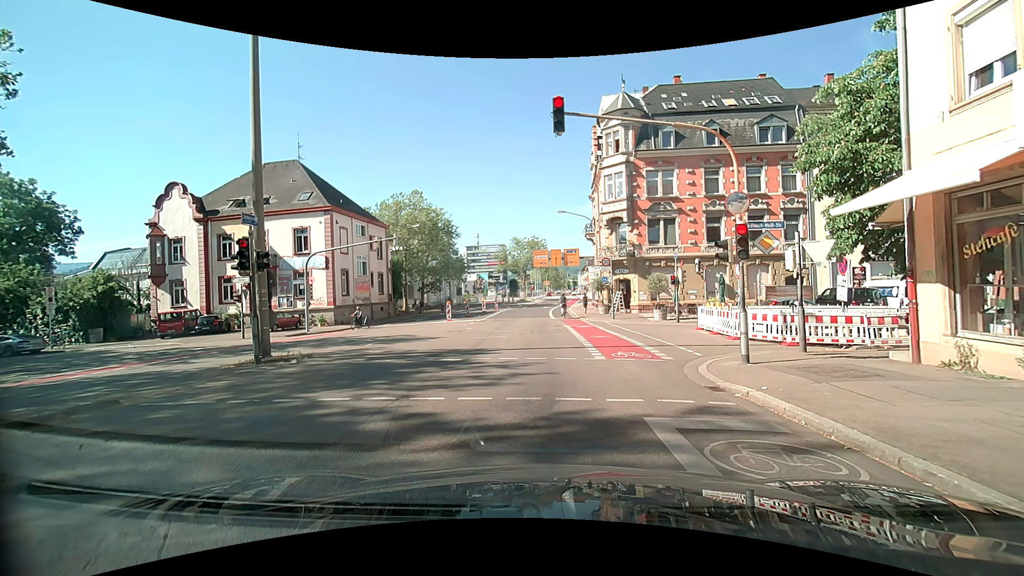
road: secondary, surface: asphalt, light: Day
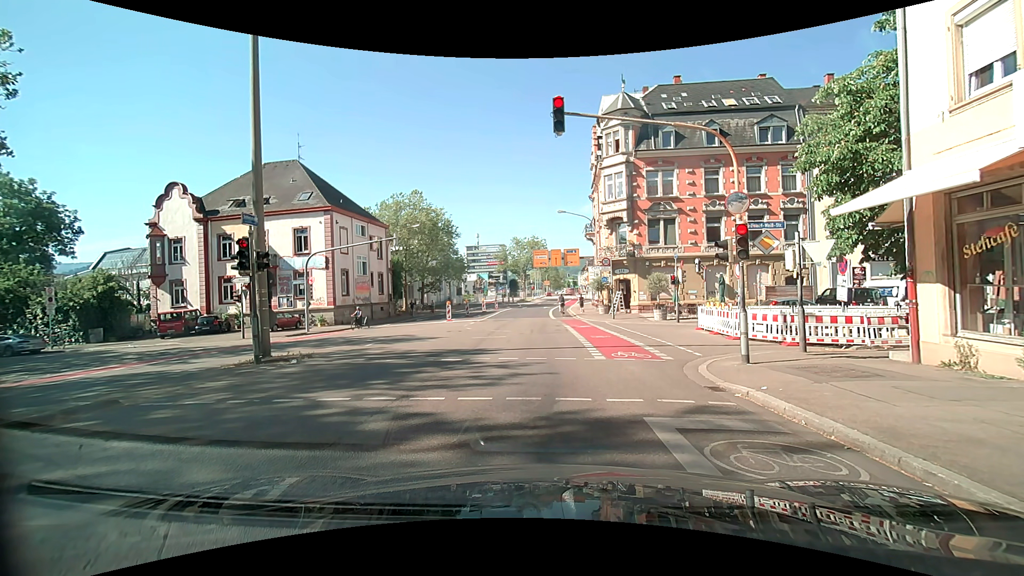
(0.0, 0.0) m; 0°
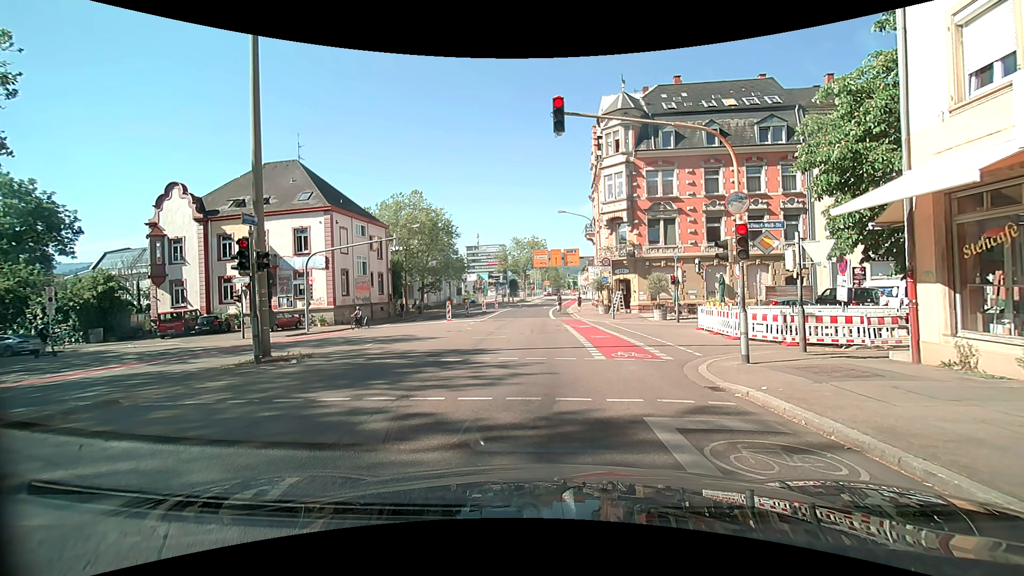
(0.0, 0.0) m; 0°
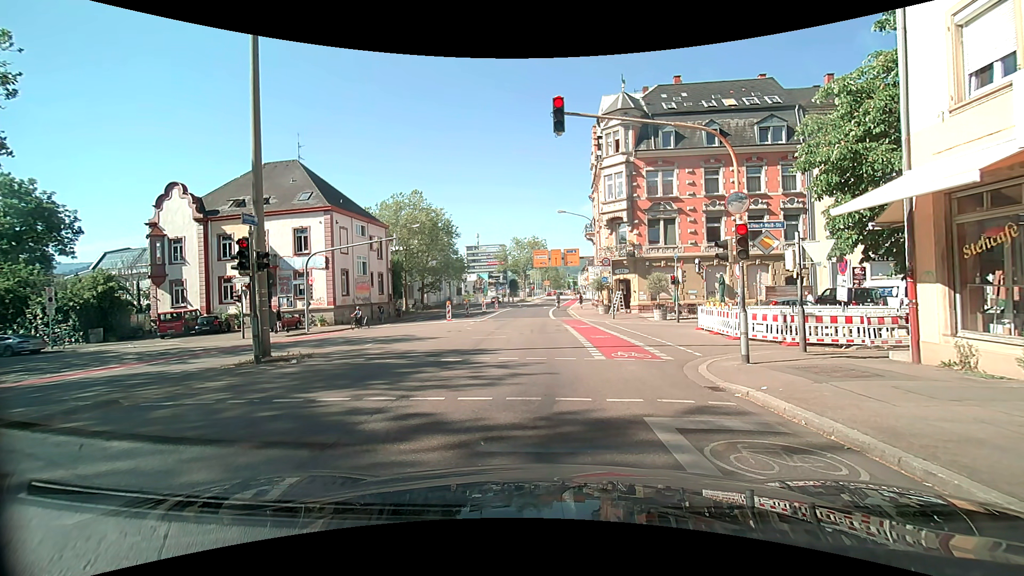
(0.0, 0.0) m; 0°
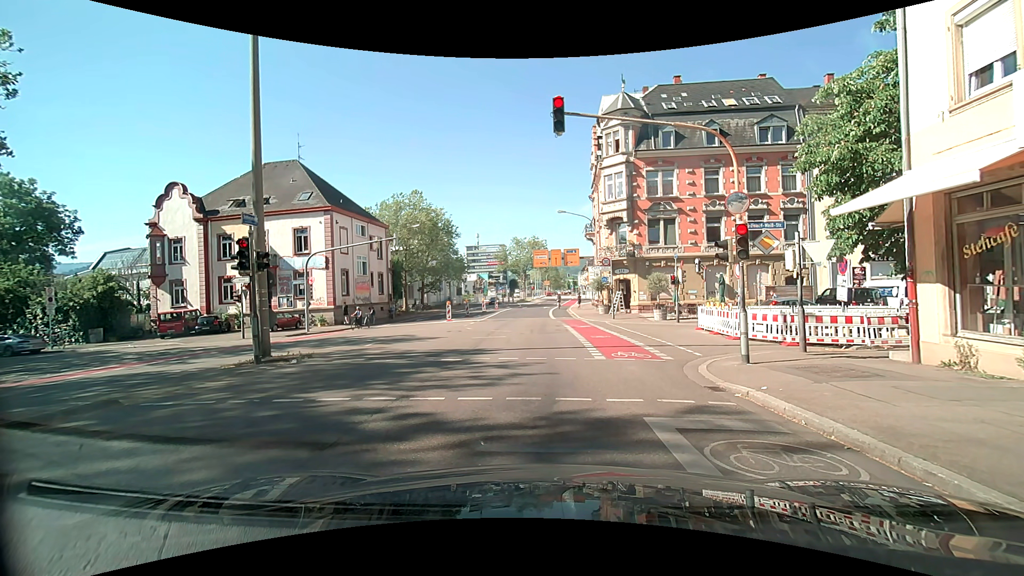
(0.0, 0.0) m; 0°
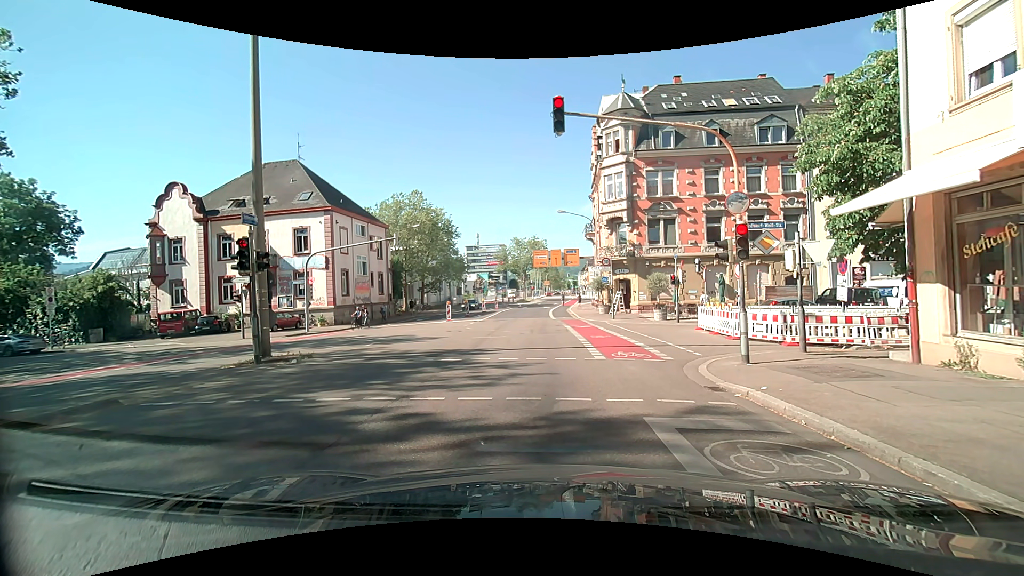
(0.0, 0.0) m; 0°
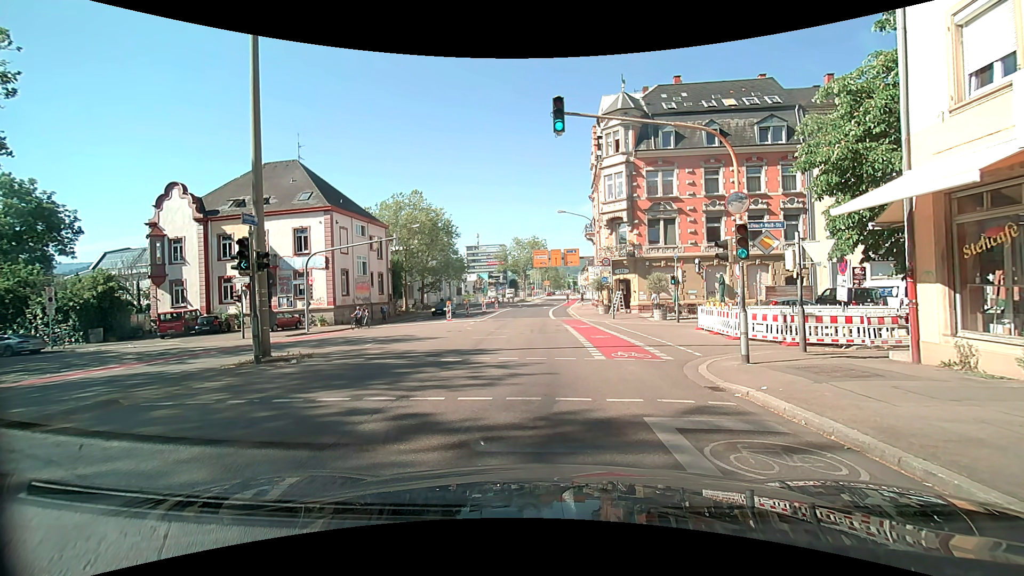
(0.0, 0.0) m; 0°
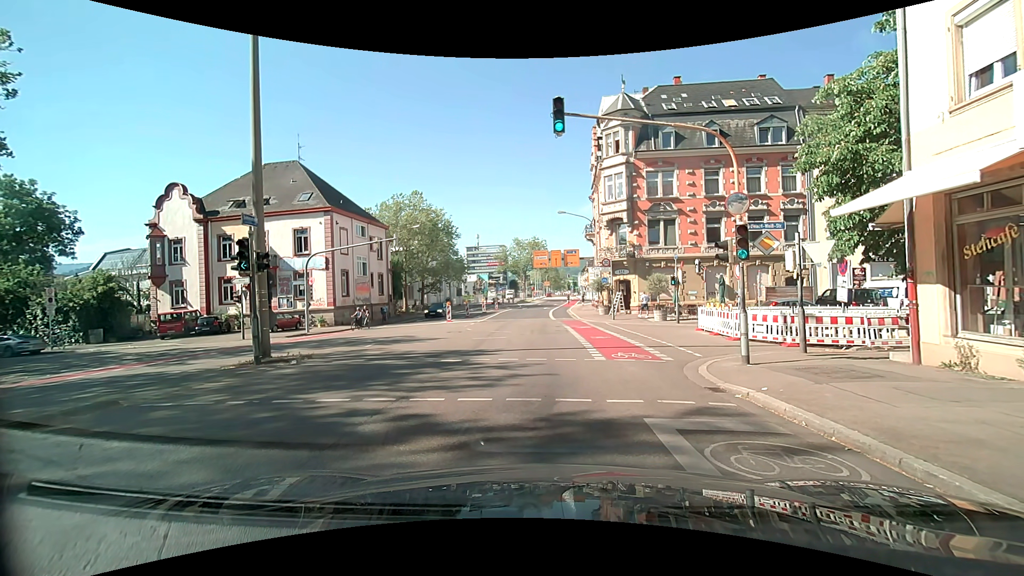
(0.0, 0.0) m; 0°
(0, +10) (0, +20) (0, +30) (0, +40) (0, +50) (0, +60) (+1, +70) (+2, +80) (+5, +90) (+8, +99) m
